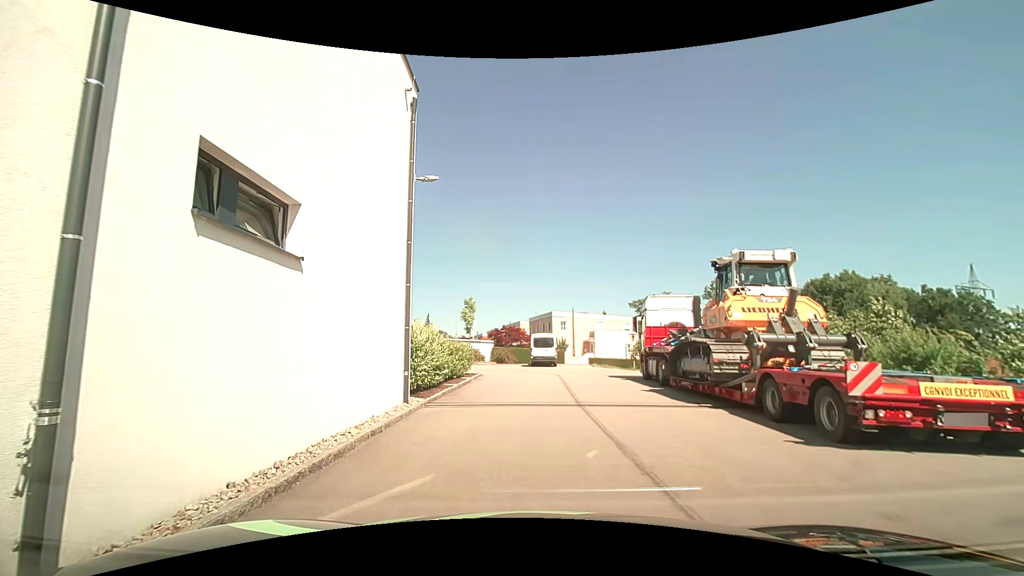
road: residential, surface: asphalt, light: Day
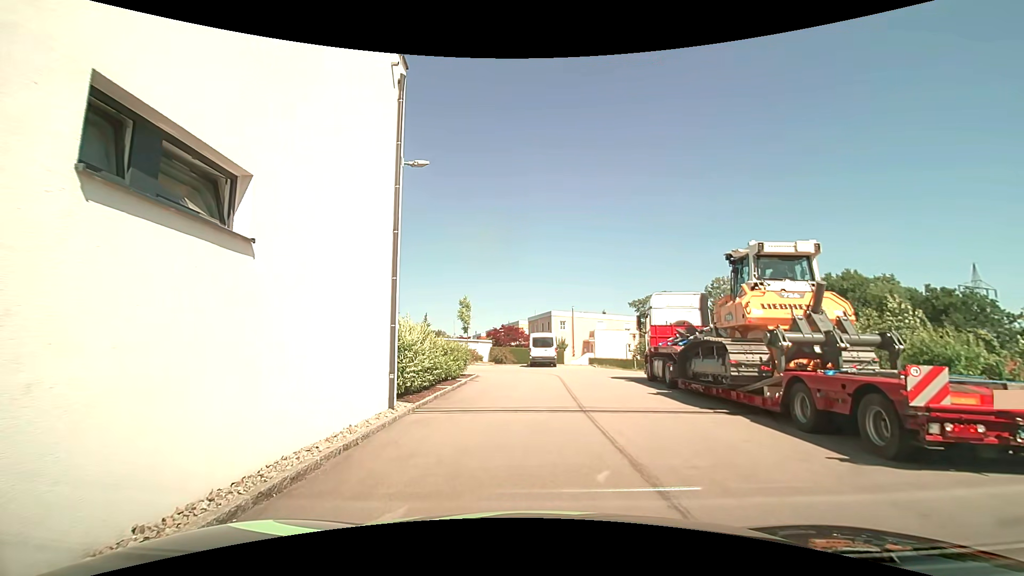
(0.0, +1.1) m; 0°
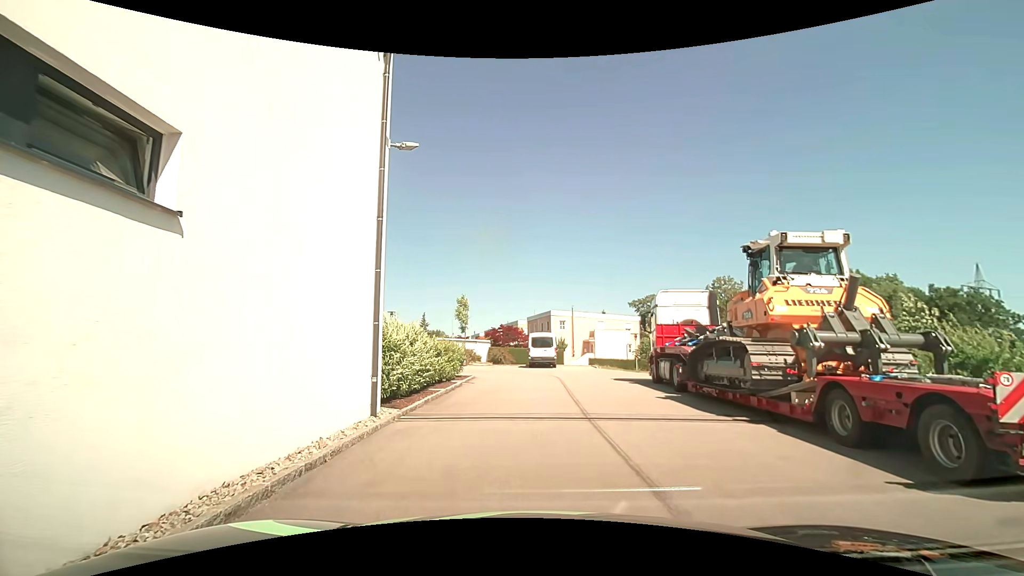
(0.0, +1.1) m; 0°
